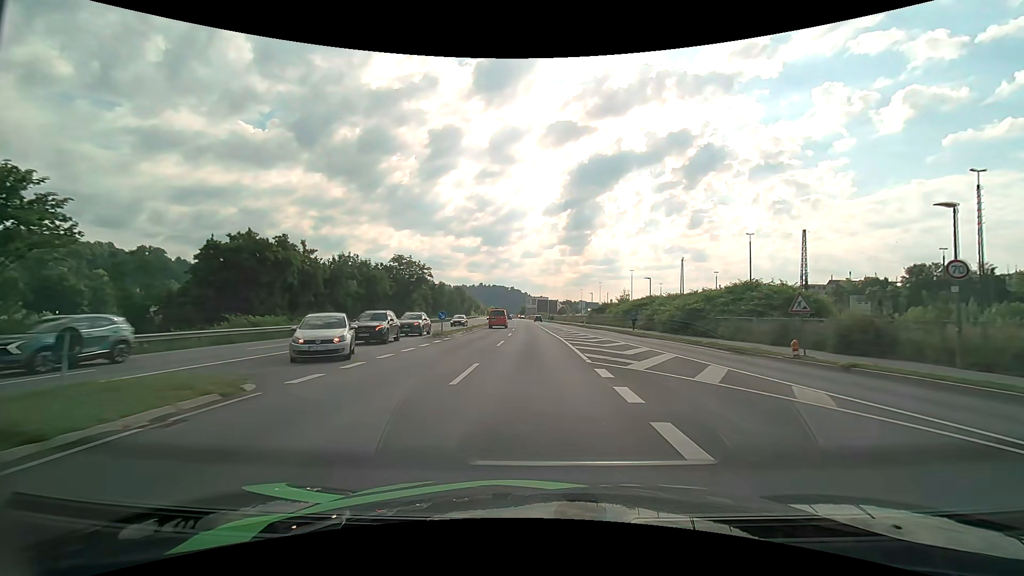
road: primary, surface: asphalt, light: Day
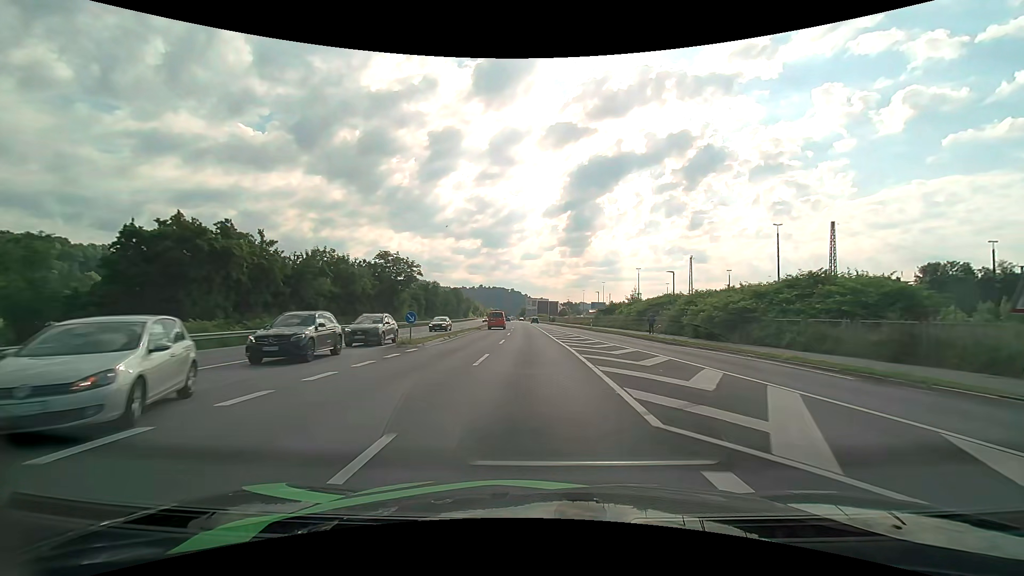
(0.0, +8.0) m; 0°
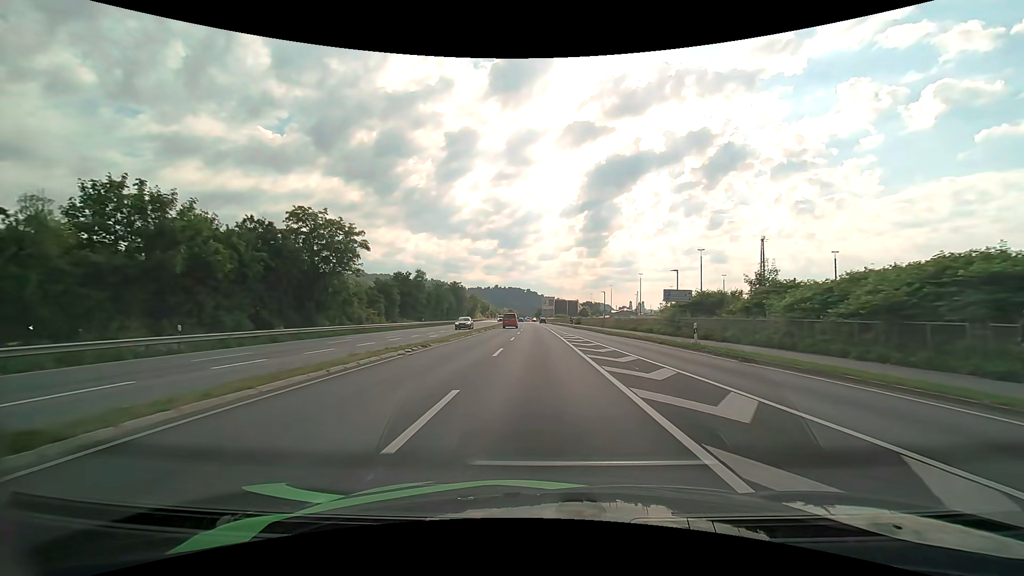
(-0.6, +32.7) m; -2°
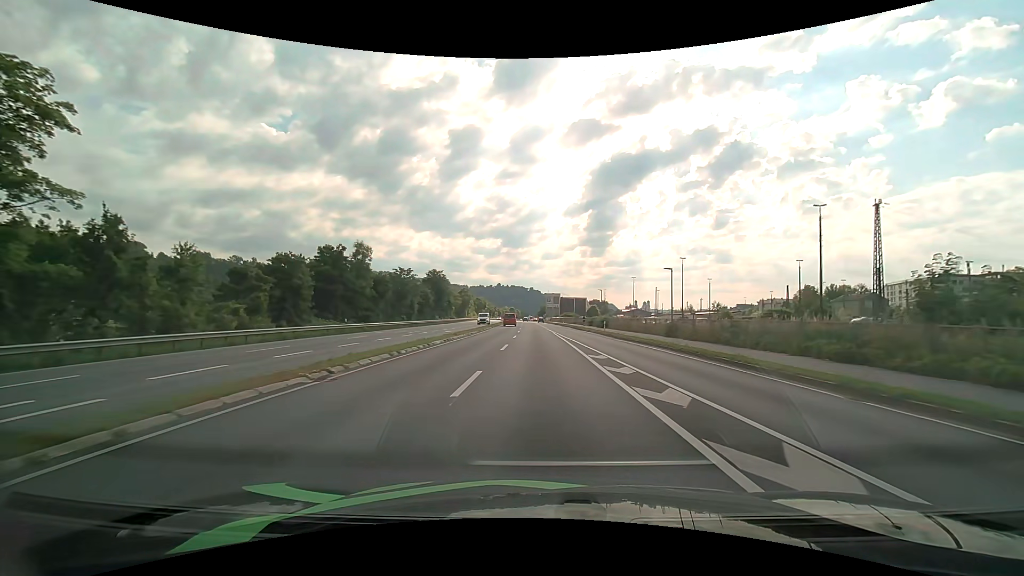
(-0.3, +32.8) m; -1°
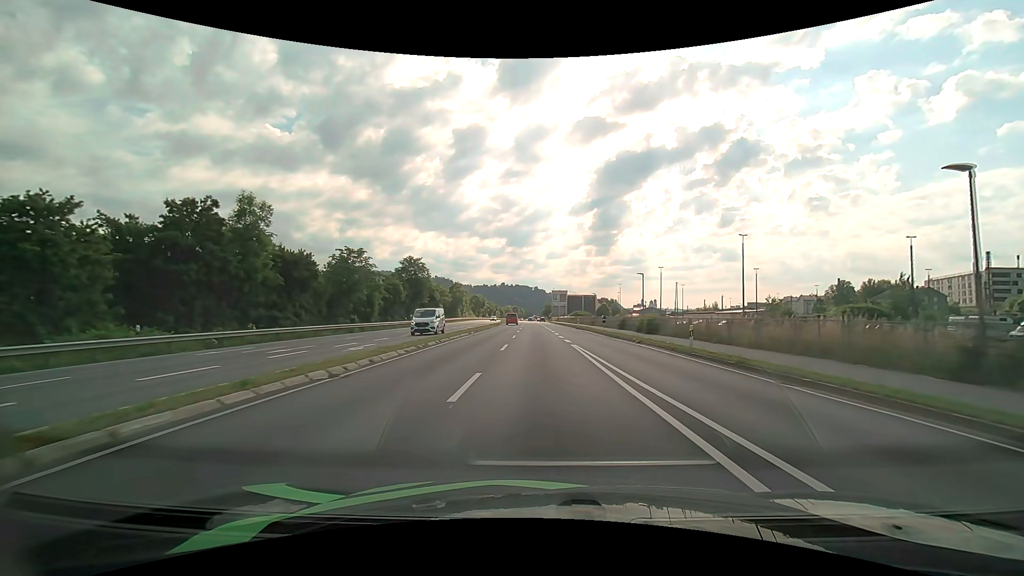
(-0.1, +24.5) m; -1°
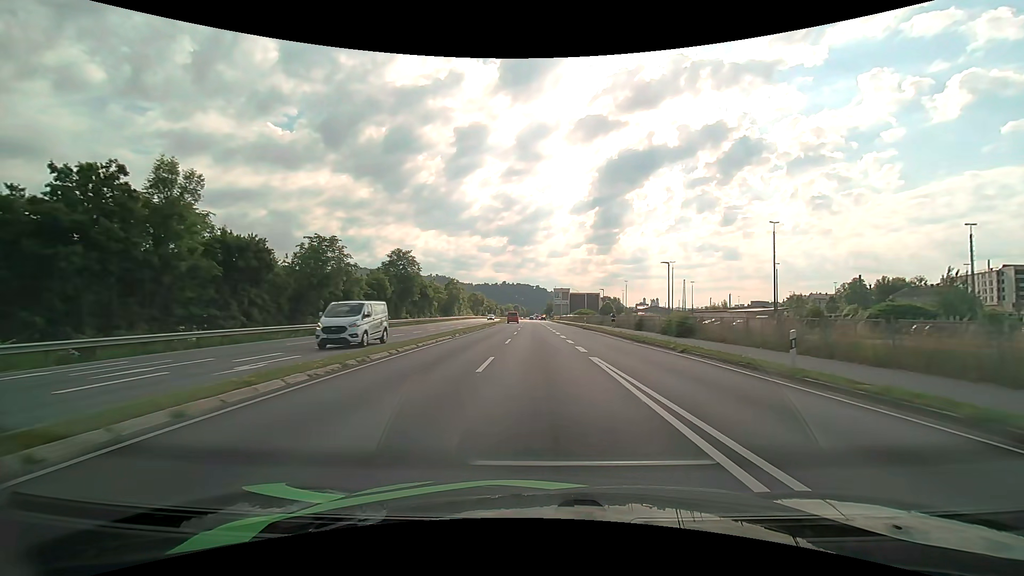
(0.0, +8.1) m; 0°
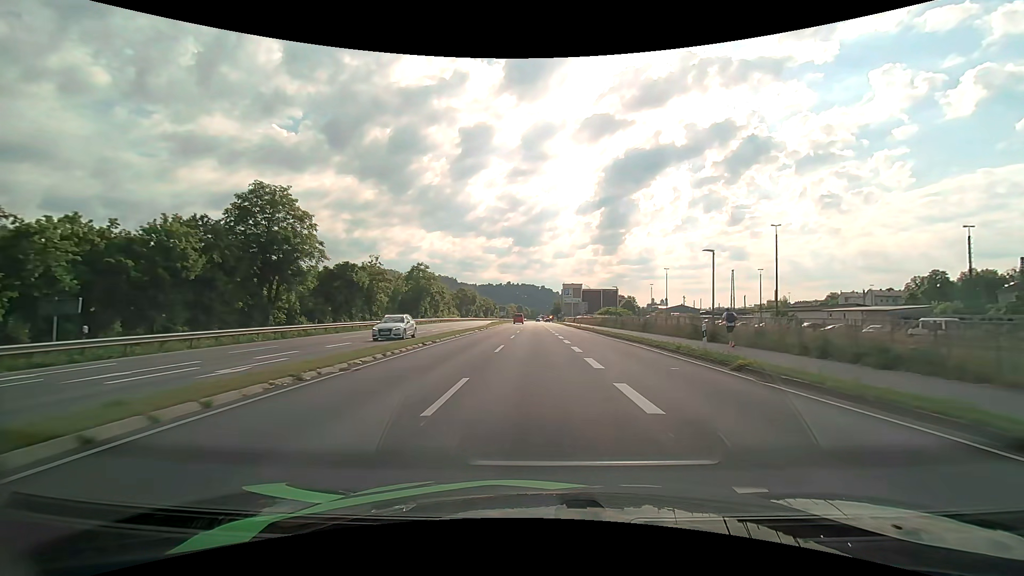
(-0.2, +41.0) m; -1°
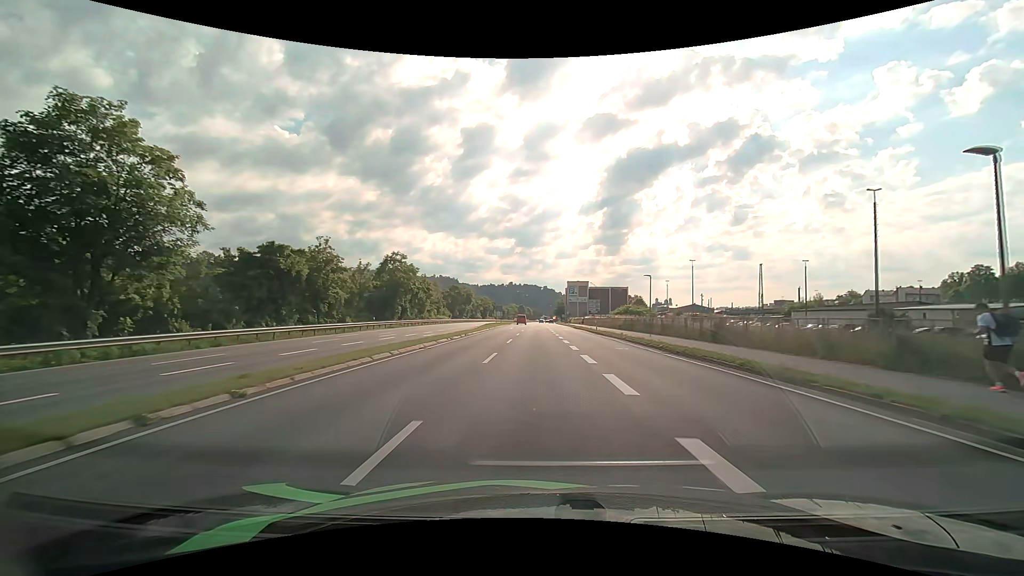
(0.0, +16.4) m; 0°
(0, +10) (0, +20) (0, +30) (0, +40) (0, +50) (0, +60) (0, +70) (0, +80) (0, +90) (0, +100) m
